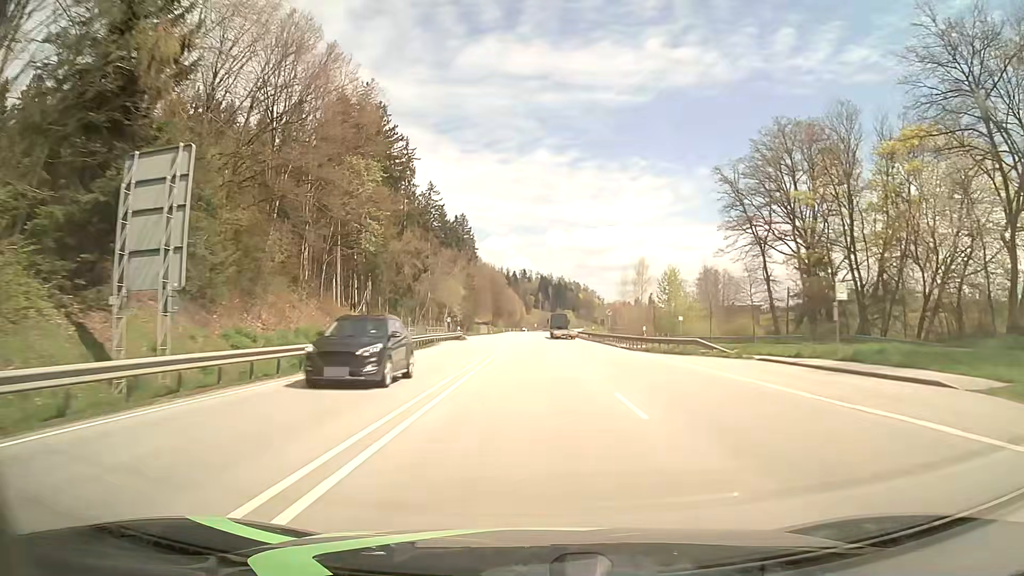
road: primary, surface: asphalt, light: Day
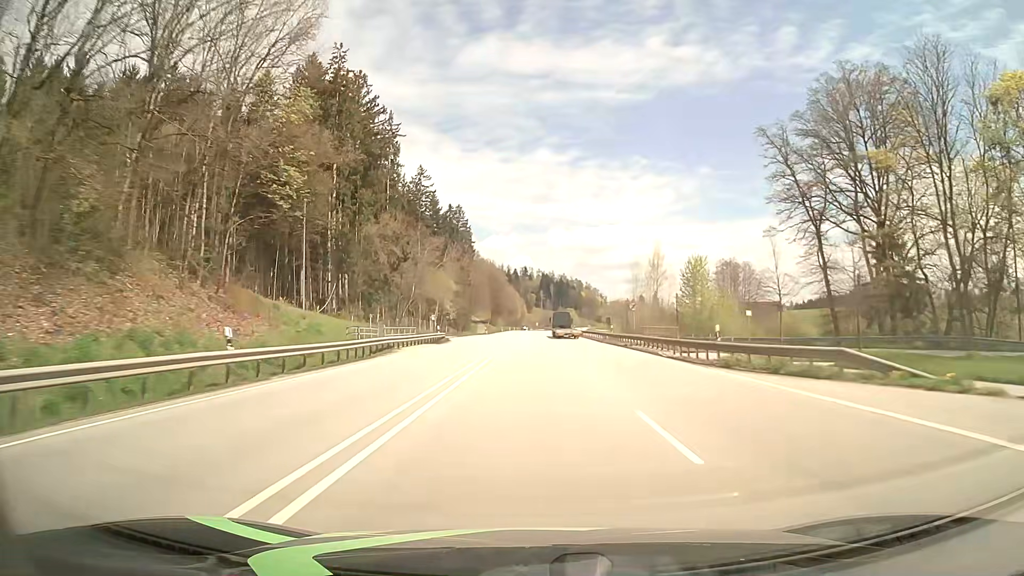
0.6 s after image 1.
(0.0, +15.4) m; 0°
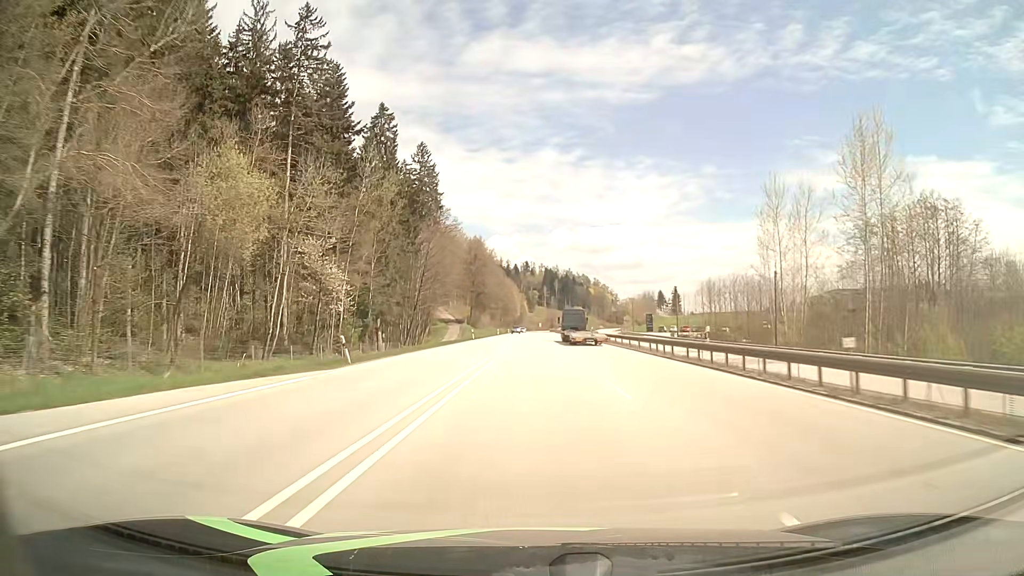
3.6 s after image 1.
(-0.3, +77.9) m; 0°
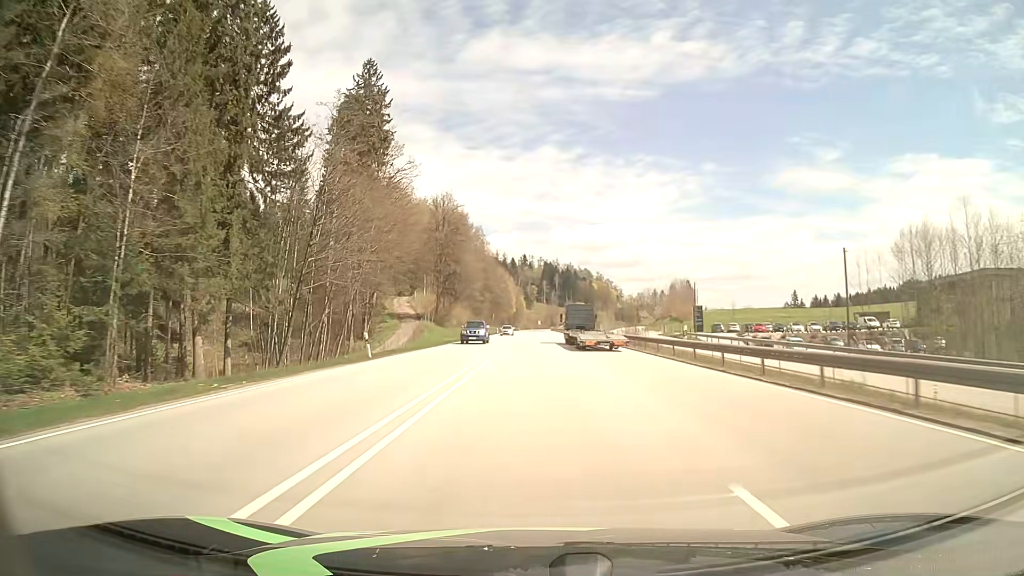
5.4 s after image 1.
(0.0, +47.1) m; 0°
(0, +10) (0, +20) (0, +30) (0, +40) (0, +50) (0, +60) (0, +70) (0, +80) (0, +90) (0, +100) m
